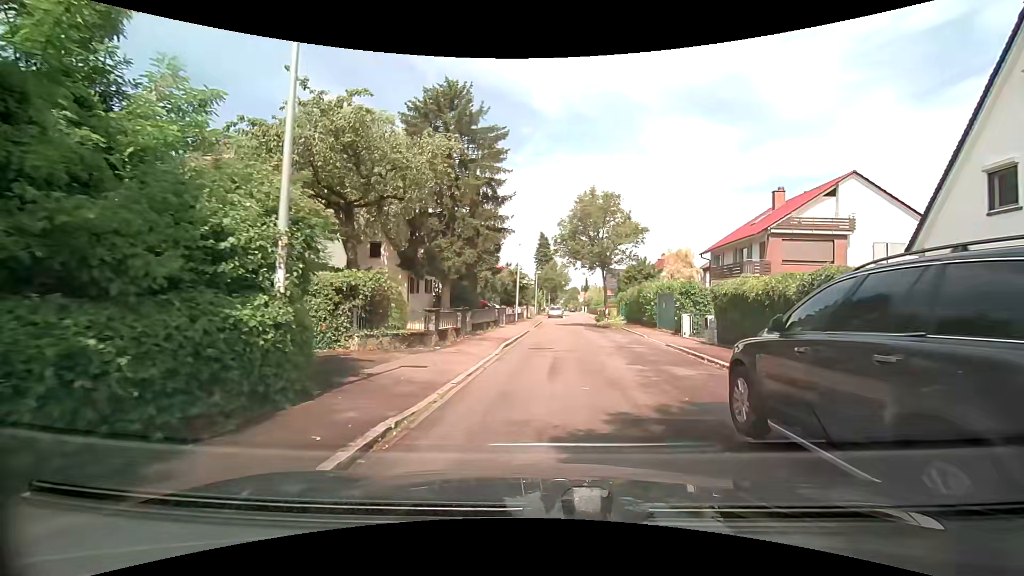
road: residential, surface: asphalt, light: Day
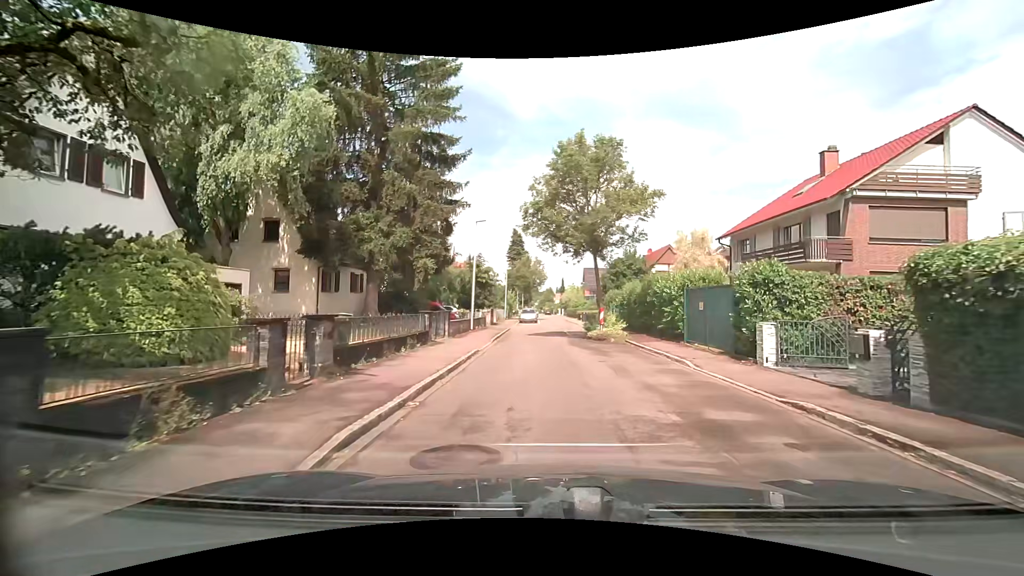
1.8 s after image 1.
(0.0, +11.2) m; +3°
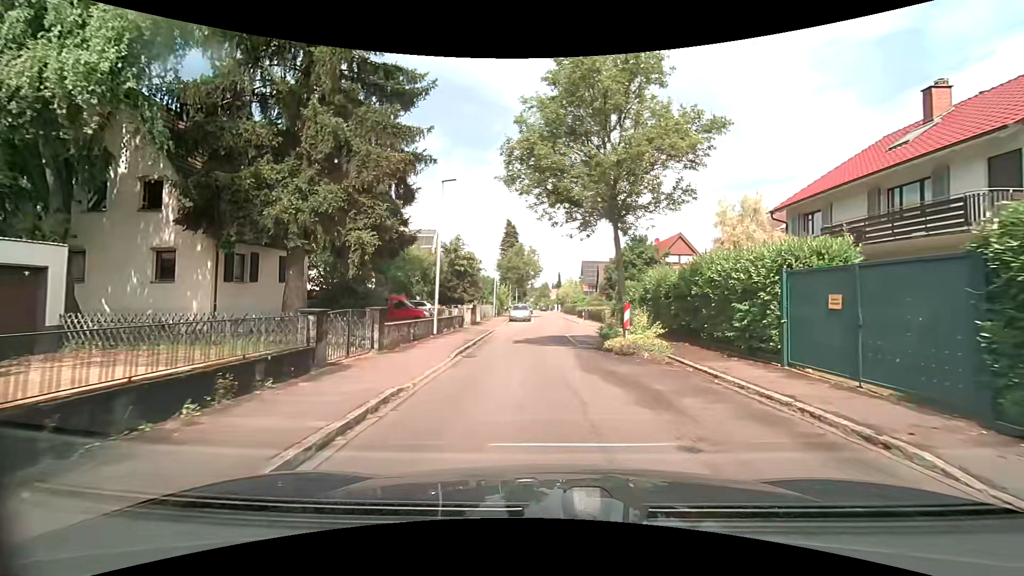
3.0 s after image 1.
(+0.1, +8.1) m; +1°
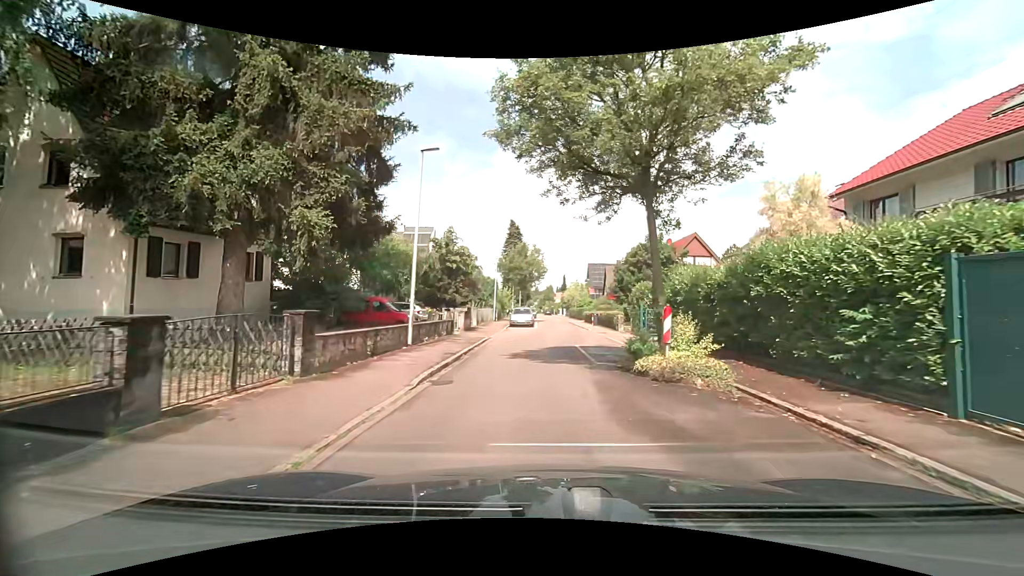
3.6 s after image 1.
(0.0, +4.2) m; -1°
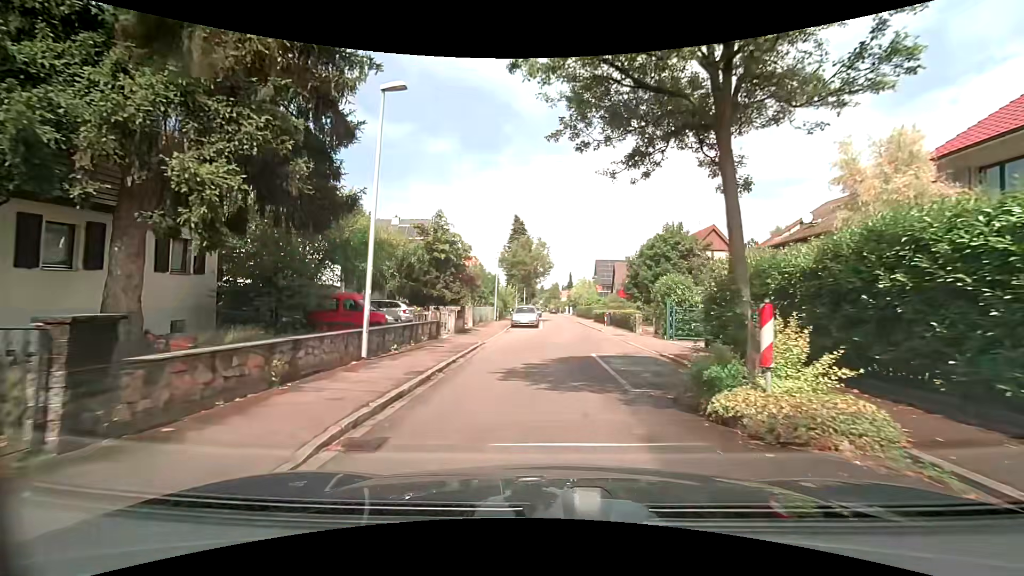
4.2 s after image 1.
(0.0, +4.3) m; 0°
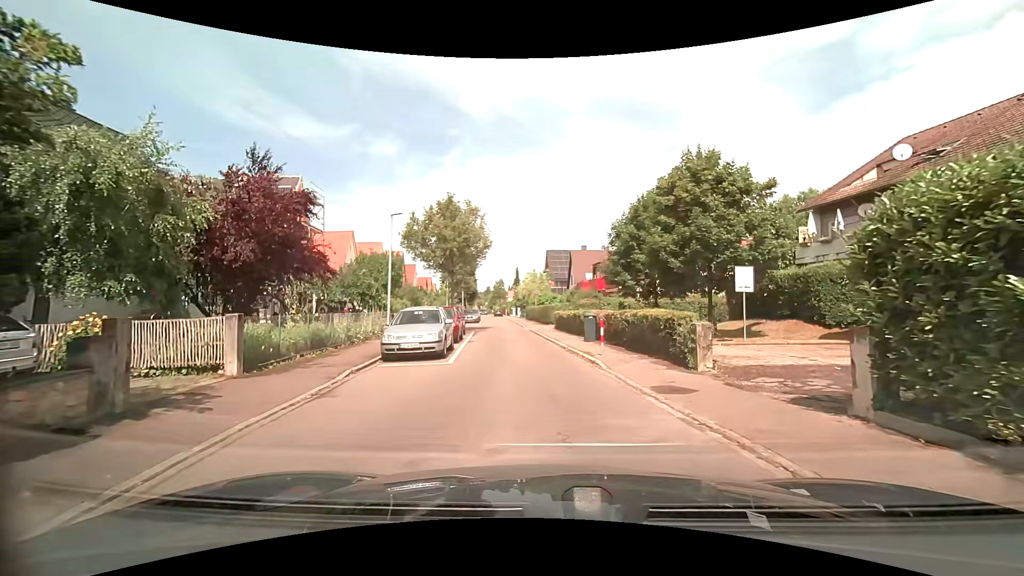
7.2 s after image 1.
(+0.4, +17.8) m; +6°
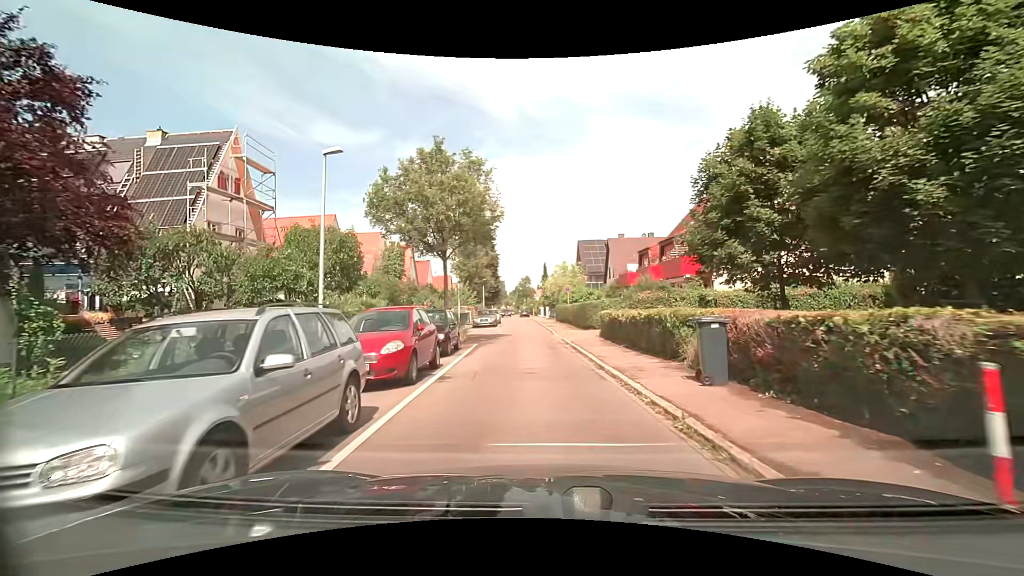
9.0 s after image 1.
(-0.4, +10.8) m; -4°
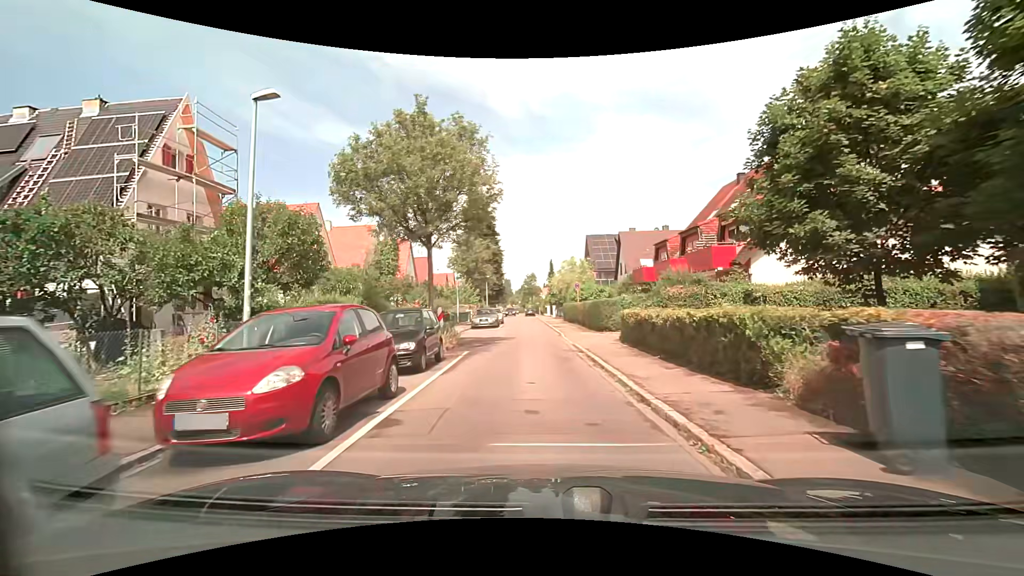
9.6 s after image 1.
(0.0, +4.0) m; 0°
(0, +10) (0, +20) (-1, +30) (-1, +40) (-1, +50) (-2, +60) (-2, +70) (-4, +80) (-5, +90) (-5, +100) m
